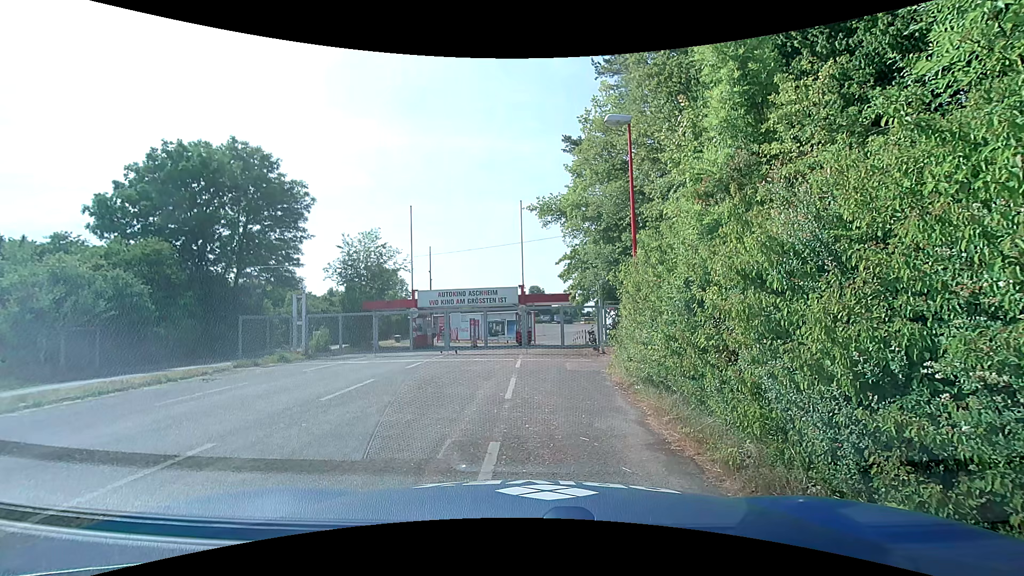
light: Day
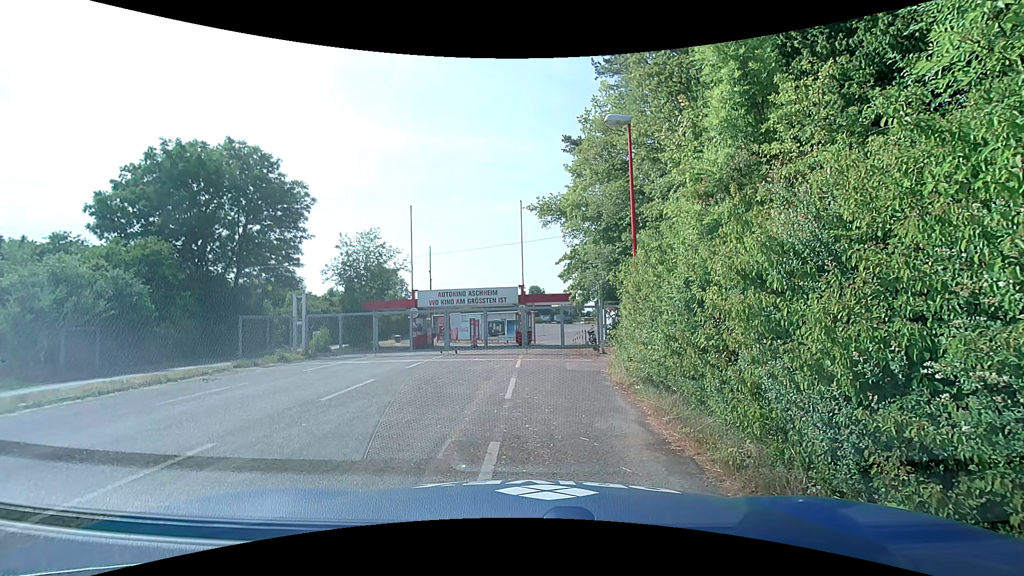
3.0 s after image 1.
(0.0, 0.0) m; 0°
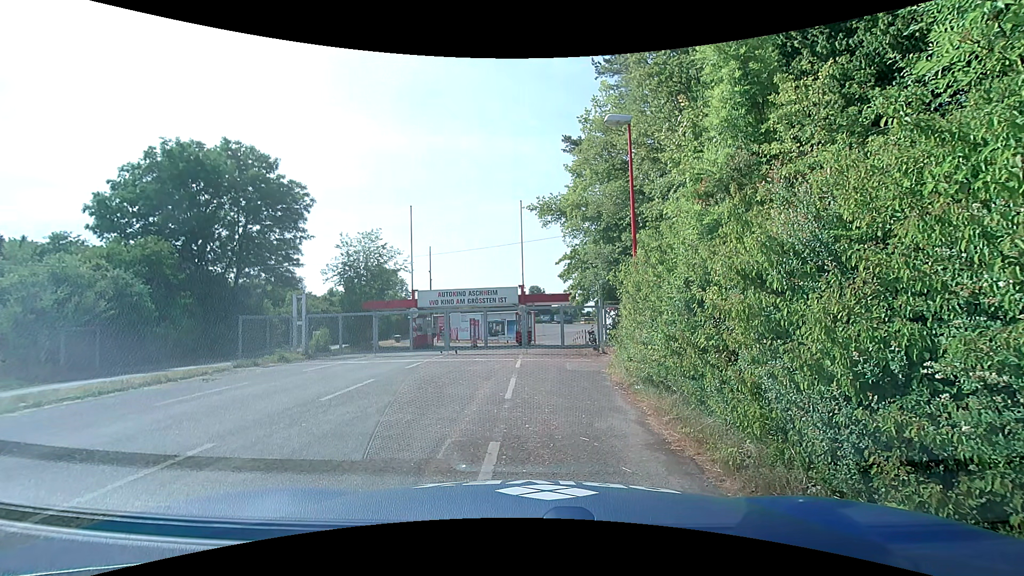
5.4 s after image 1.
(0.0, 0.0) m; 0°
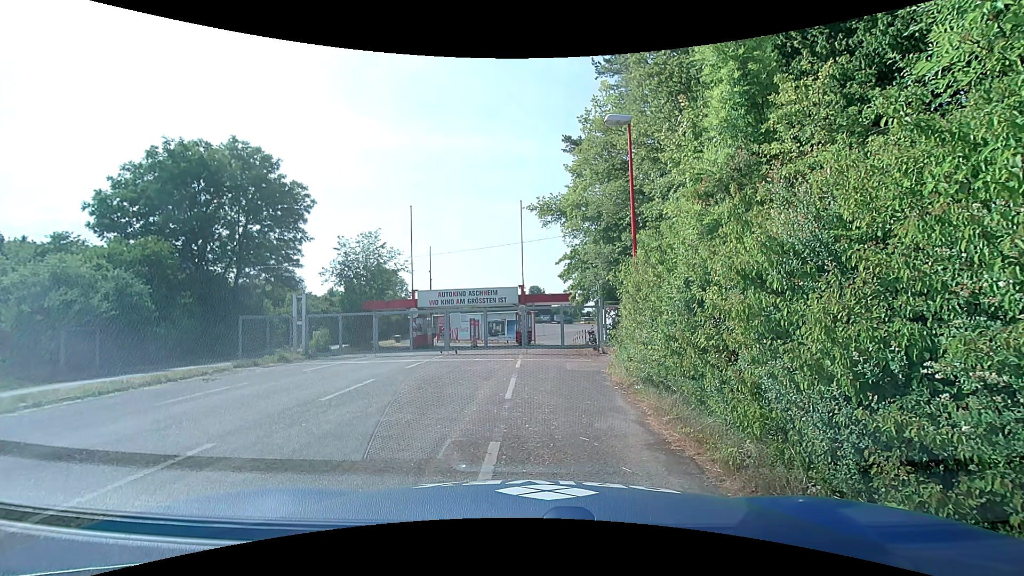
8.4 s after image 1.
(0.0, 0.0) m; 0°
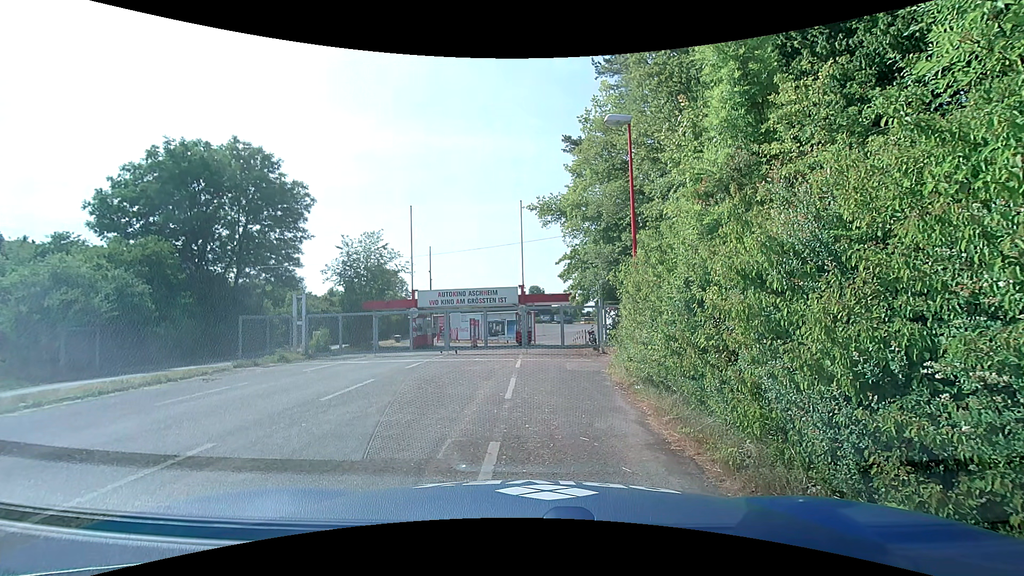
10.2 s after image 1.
(0.0, 0.0) m; 0°
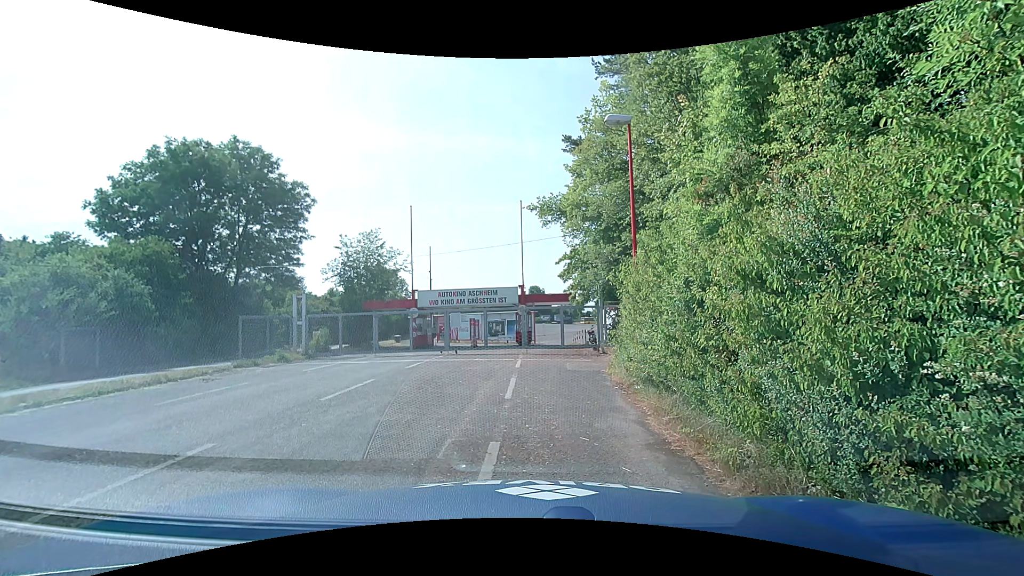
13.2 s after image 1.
(0.0, 0.0) m; 0°
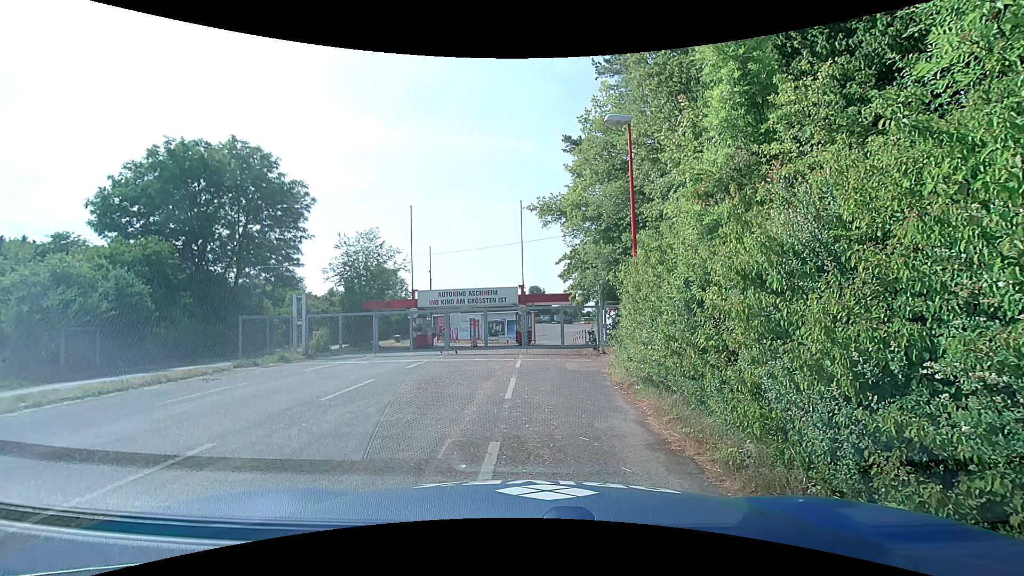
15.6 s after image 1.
(0.0, 0.0) m; 0°
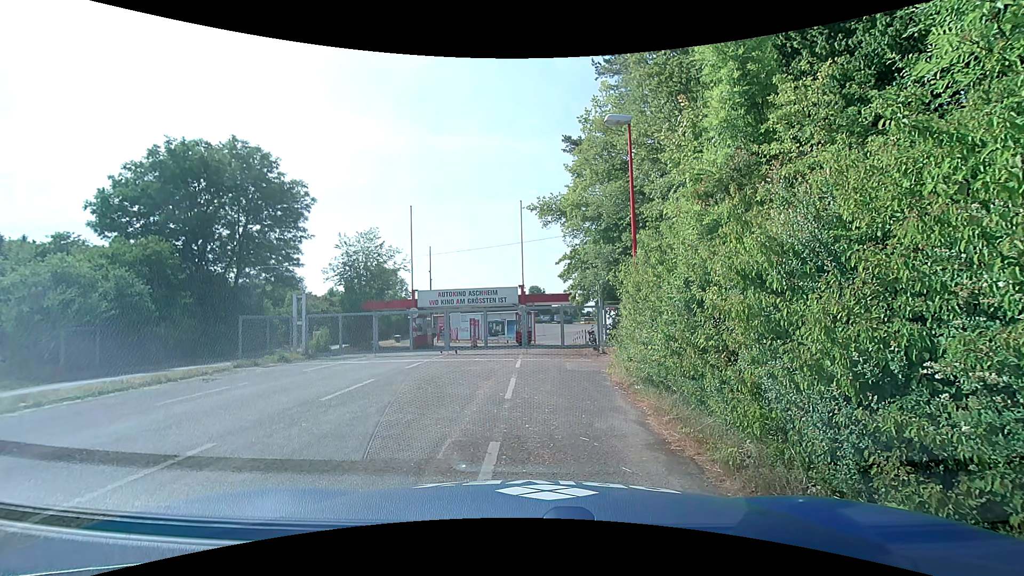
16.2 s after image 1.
(0.0, 0.0) m; 0°
